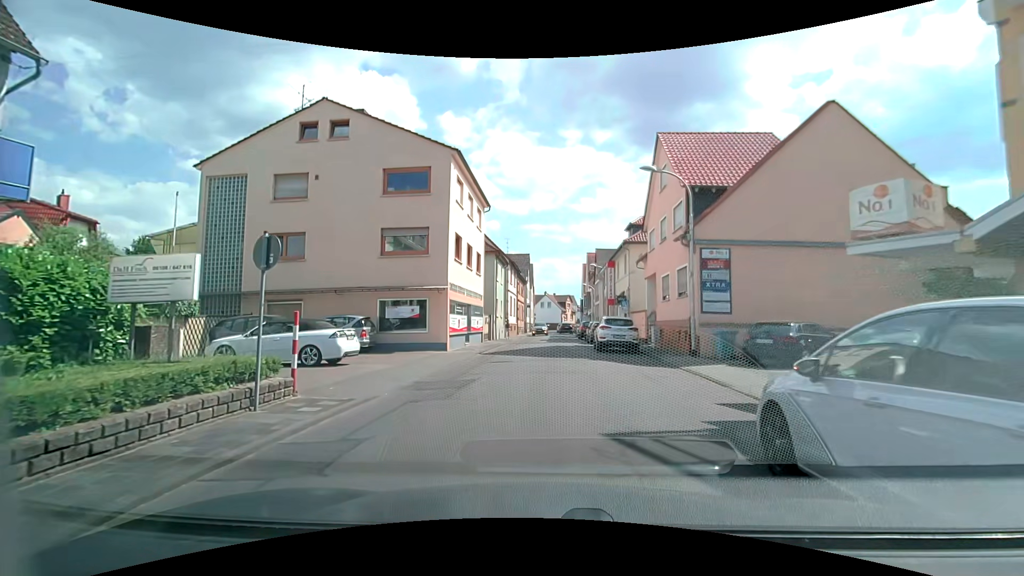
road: tertiary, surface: asphalt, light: Day
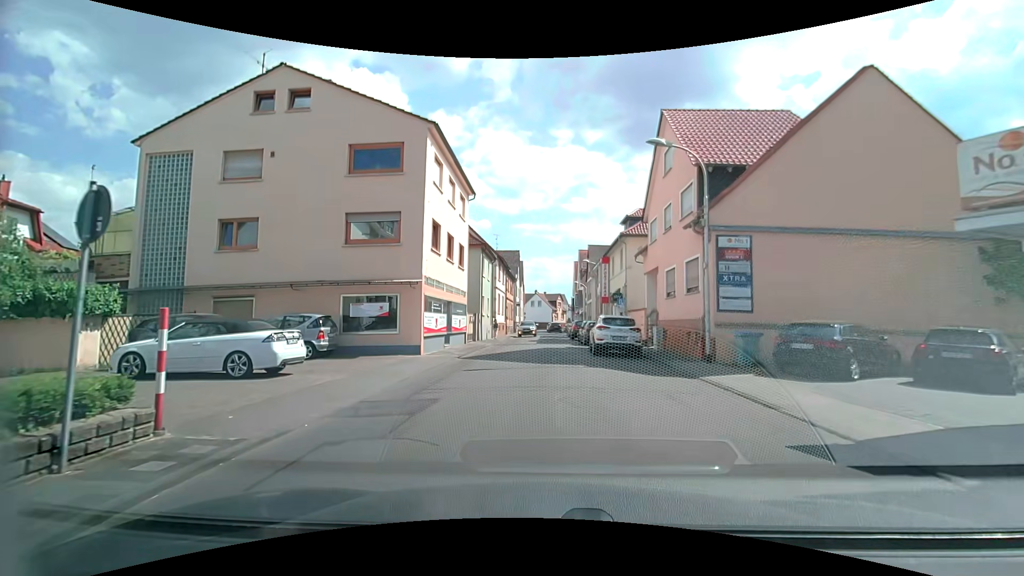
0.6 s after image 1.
(0.0, +2.9) m; +2°
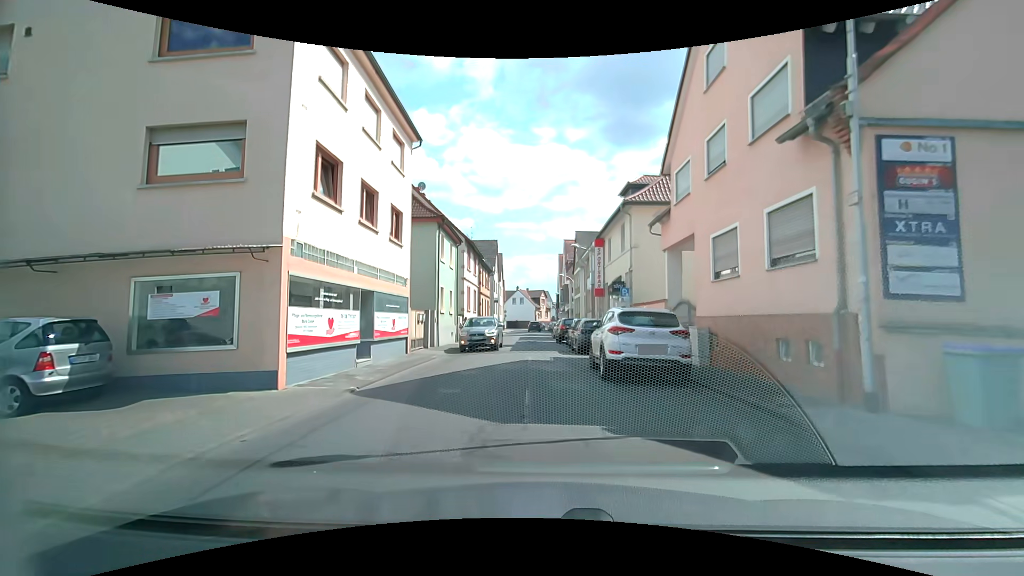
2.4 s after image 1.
(+0.2, +8.9) m; +2°
